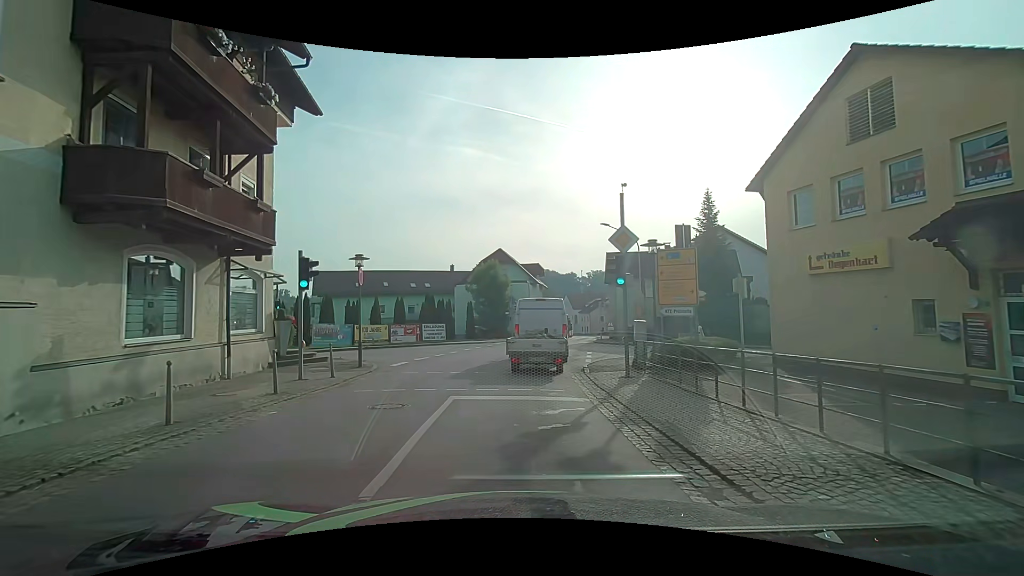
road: secondary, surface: asphalt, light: Day
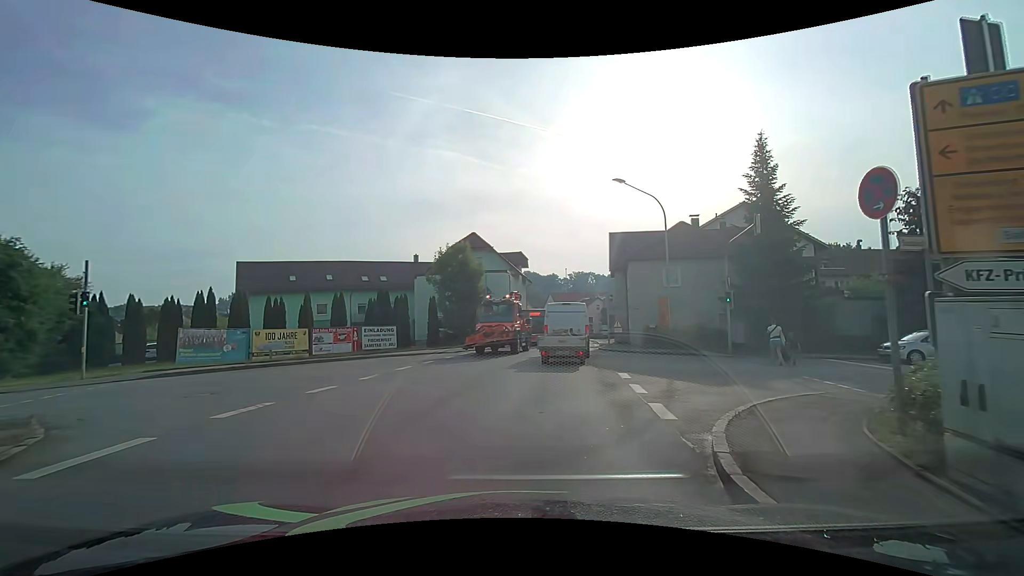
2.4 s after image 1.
(0.0, +13.0) m; +2°
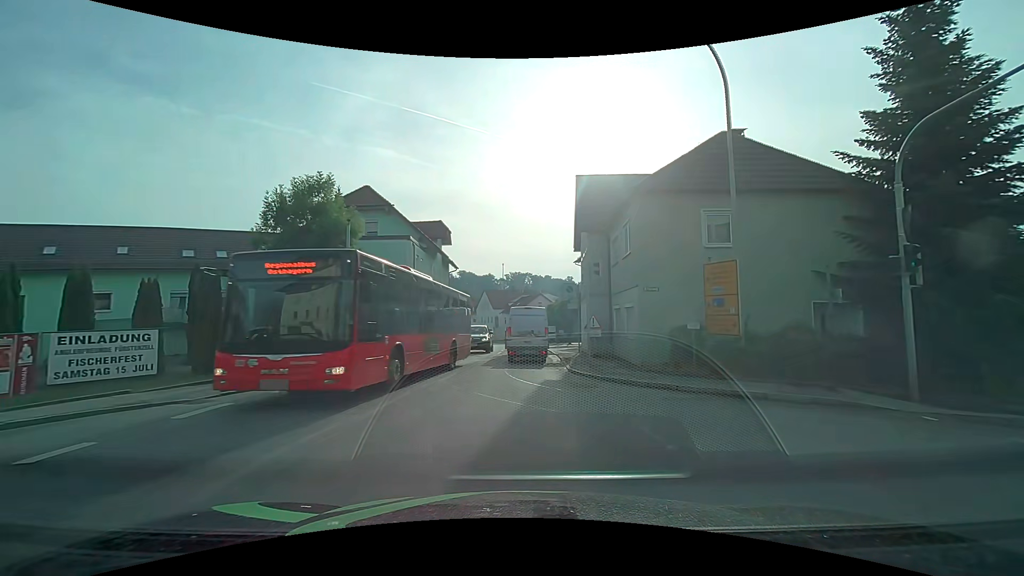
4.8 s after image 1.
(+1.2, +17.4) m; +7°
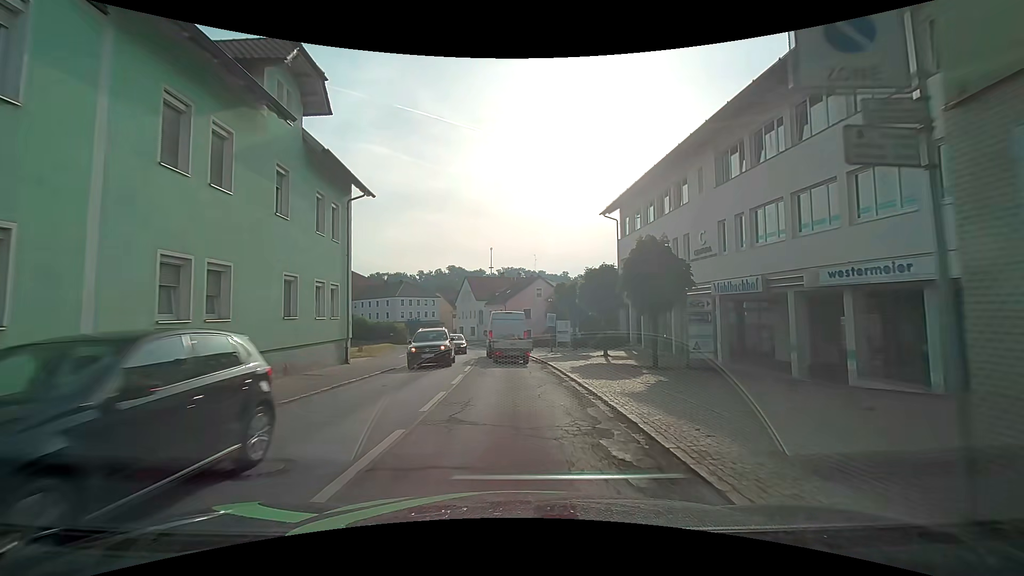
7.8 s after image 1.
(+0.3, +25.8) m; +2°
(0, +10) (0, +20) (-1, +30) (-2, +40) (-4, +50) (-6, +60) (-8, +69) (-11, +79) (-14, +88) (-17, +98) m
